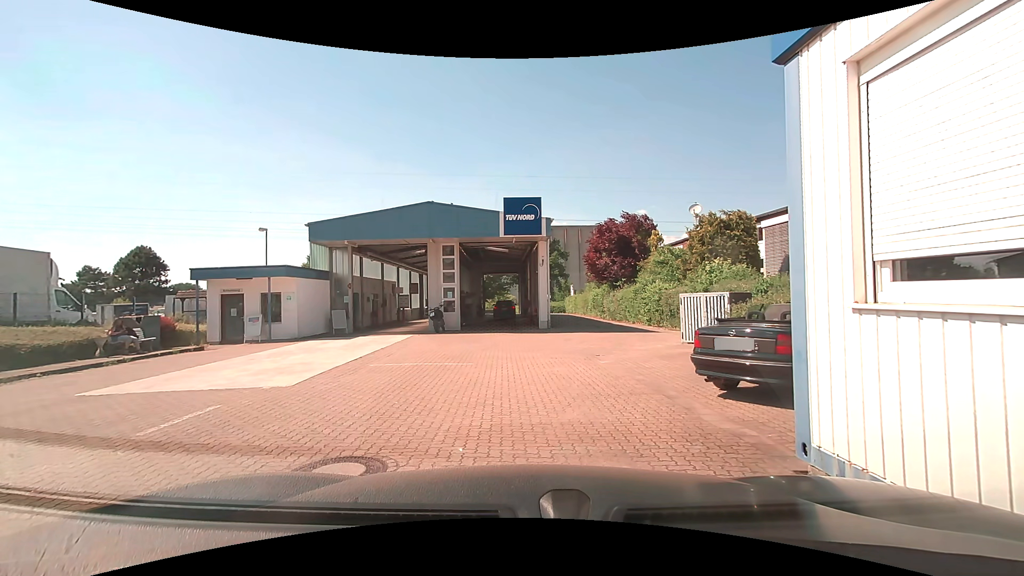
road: service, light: Day
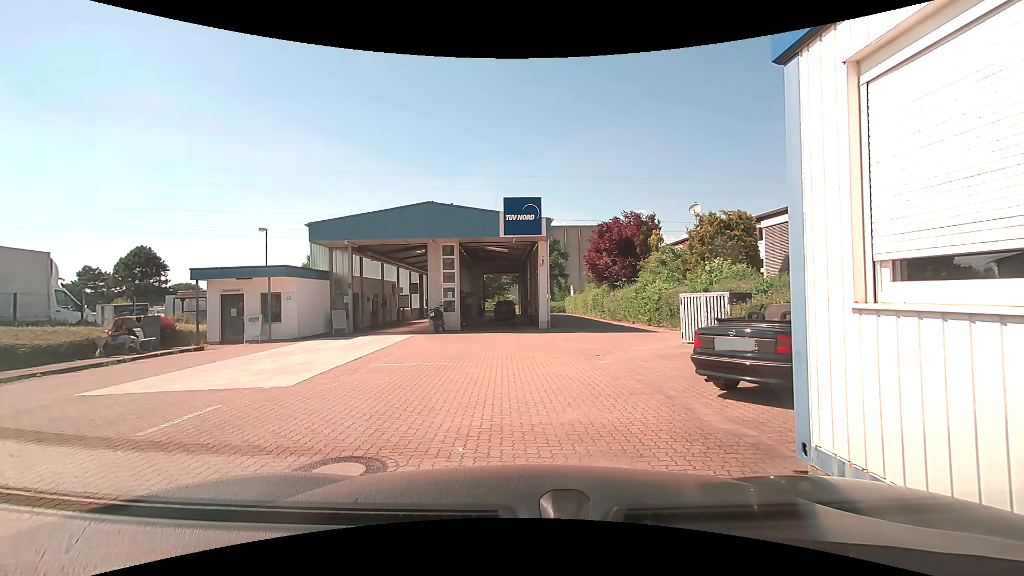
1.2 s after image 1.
(0.0, 0.0) m; 0°
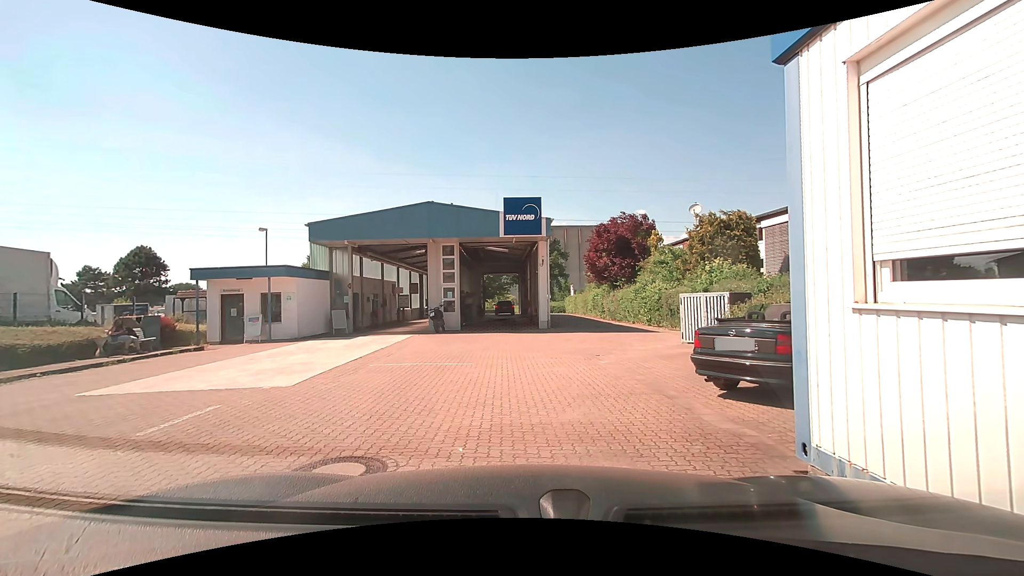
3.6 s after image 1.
(0.0, 0.0) m; 0°
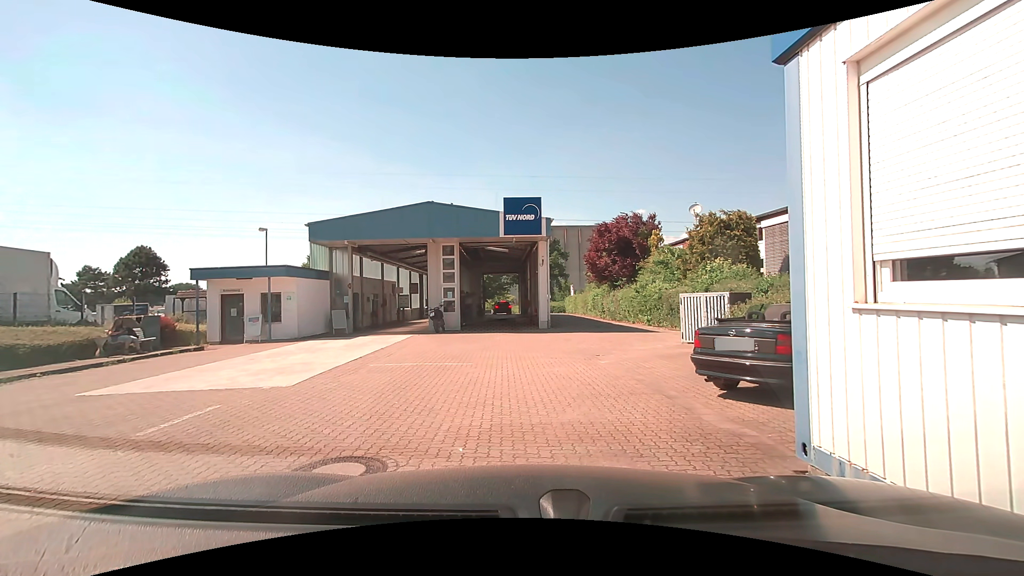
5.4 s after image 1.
(0.0, 0.0) m; 0°
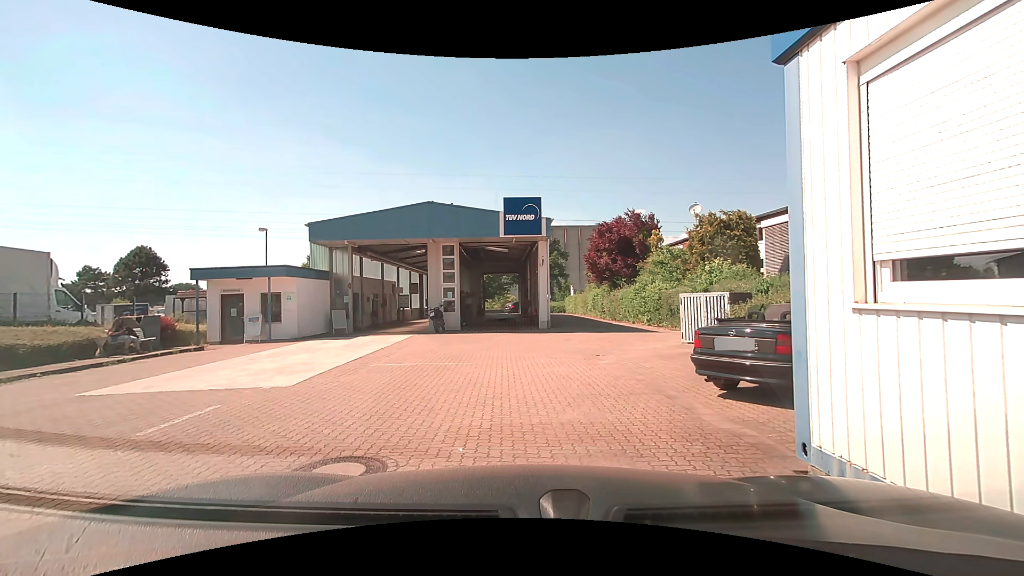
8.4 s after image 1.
(0.0, 0.0) m; 0°
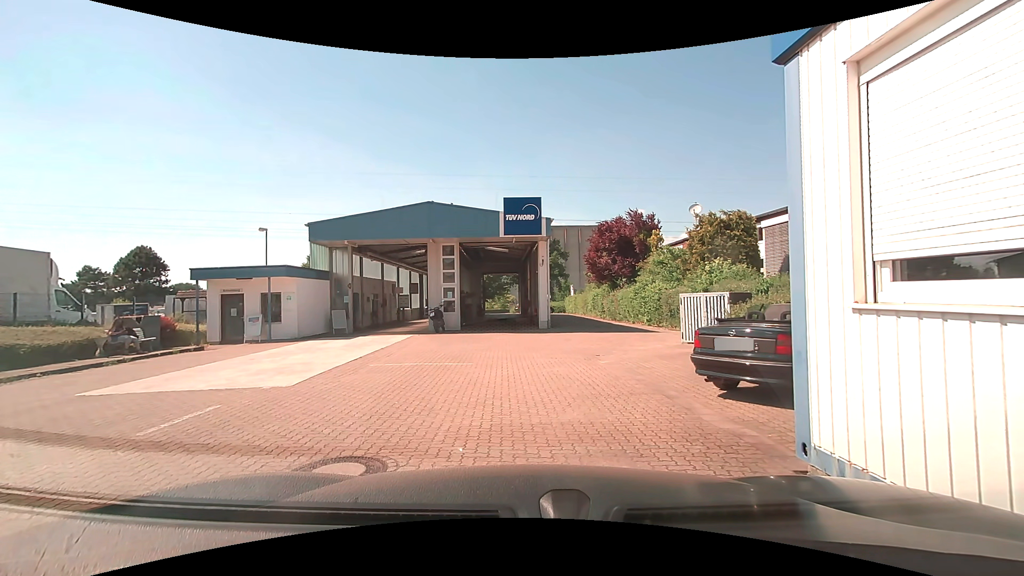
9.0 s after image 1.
(0.0, 0.0) m; 0°
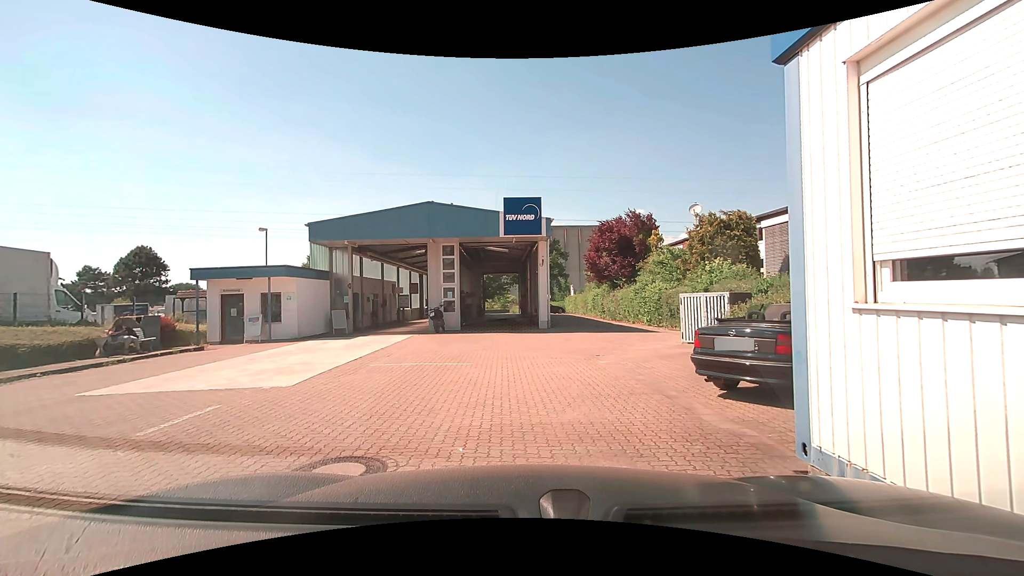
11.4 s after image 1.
(0.0, 0.0) m; 0°
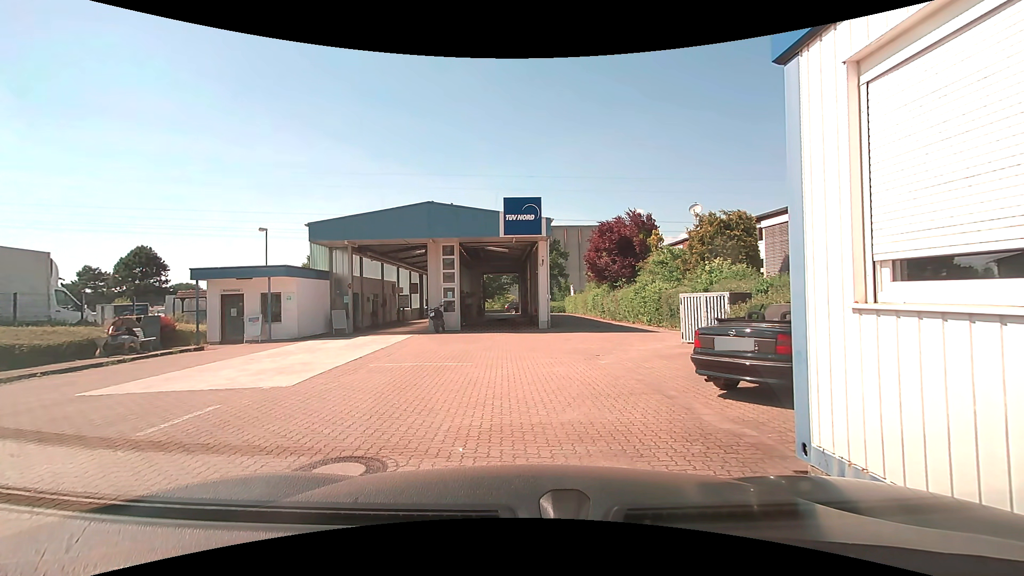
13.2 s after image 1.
(0.0, 0.0) m; 0°
